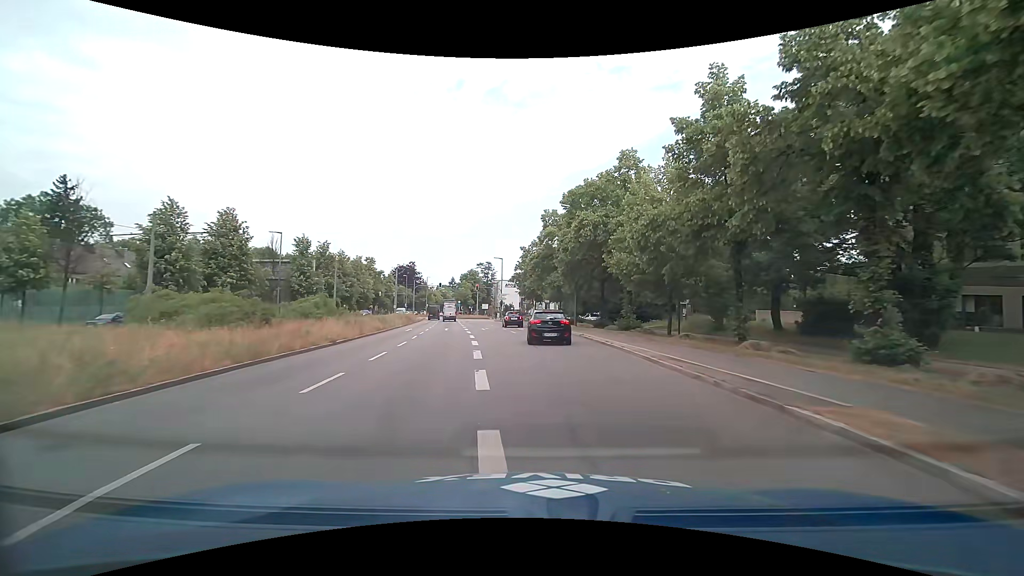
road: primary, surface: asphalt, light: Day
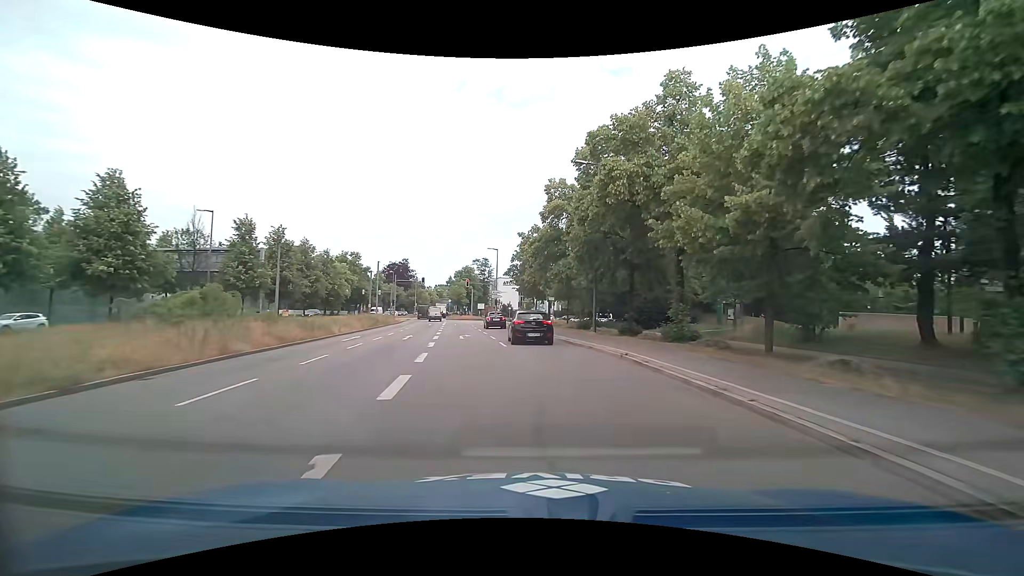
(-0.2, +12.8) m; -1°
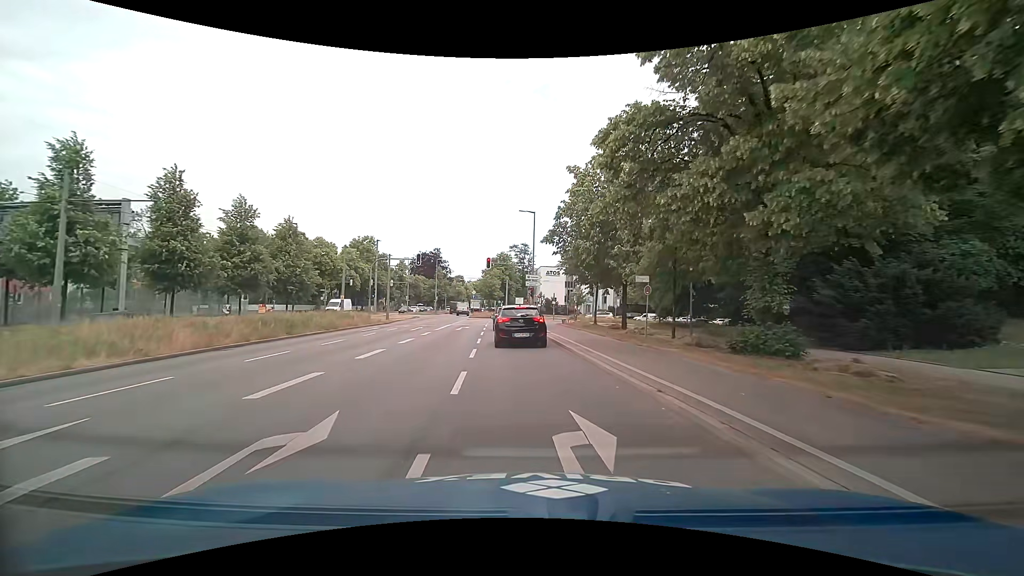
(-0.7, +24.2) m; -5°
